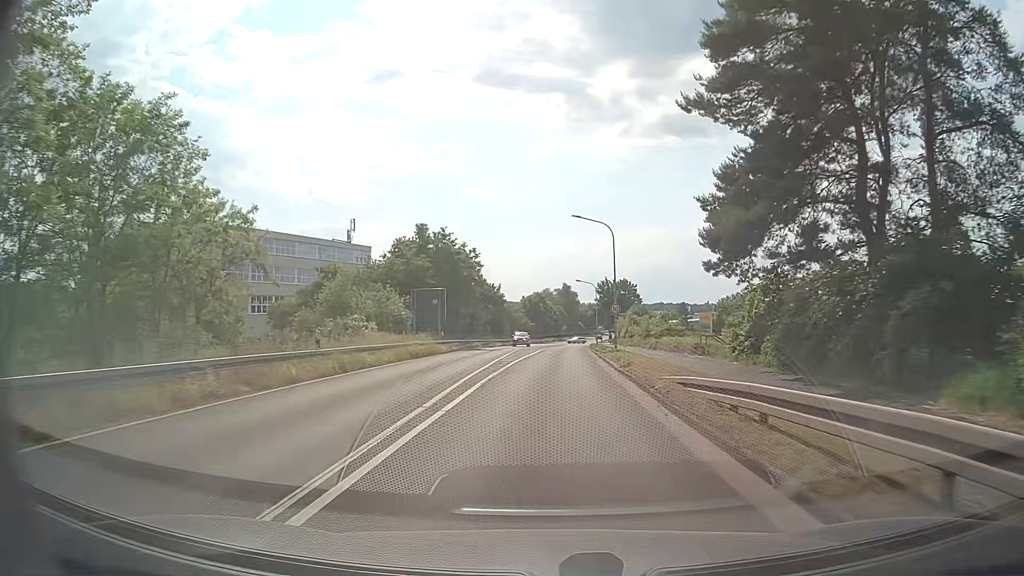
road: primary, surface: asphalt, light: Day
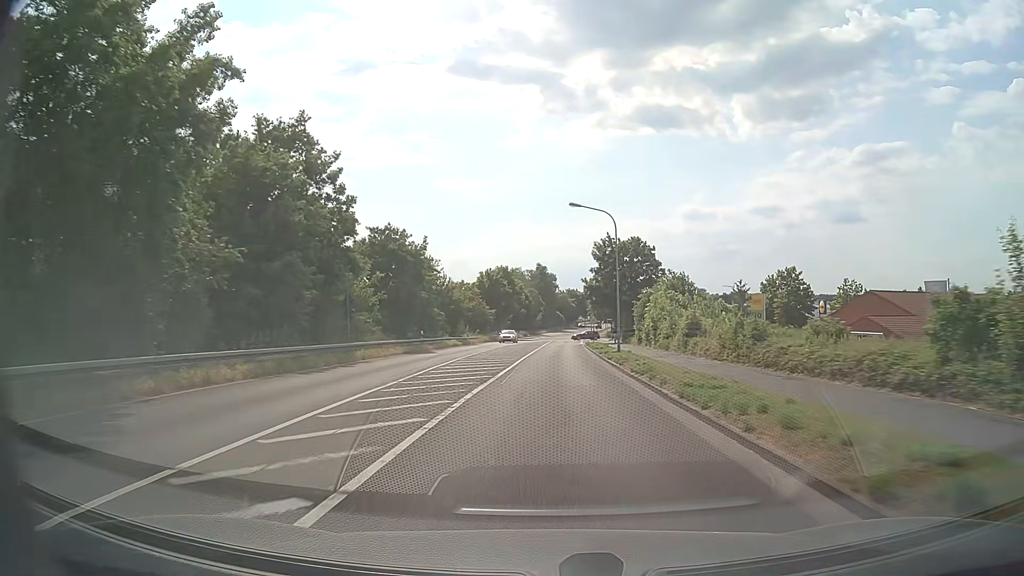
(+1.3, +45.4) m; +3°
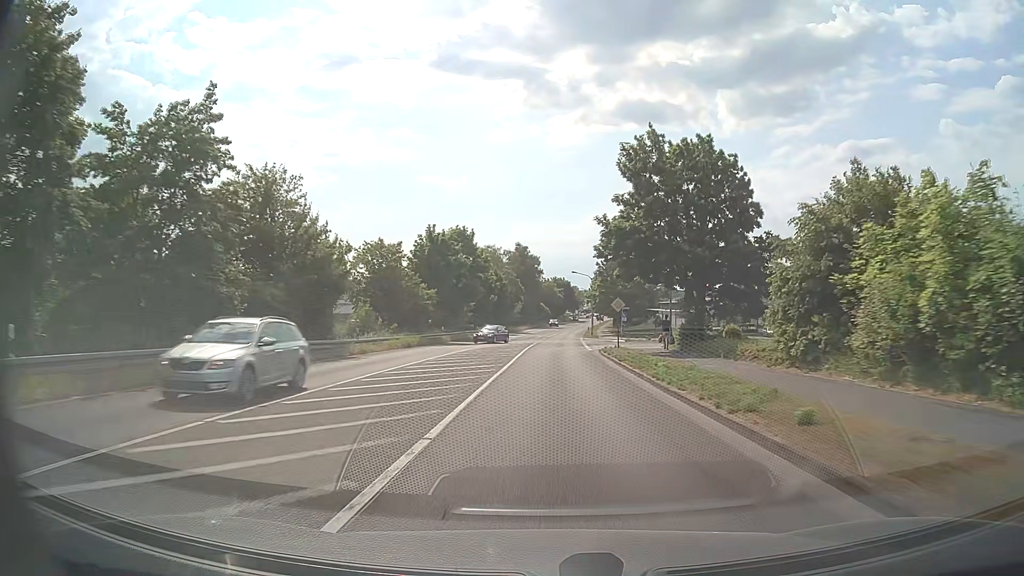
(+0.4, +36.9) m; +1°
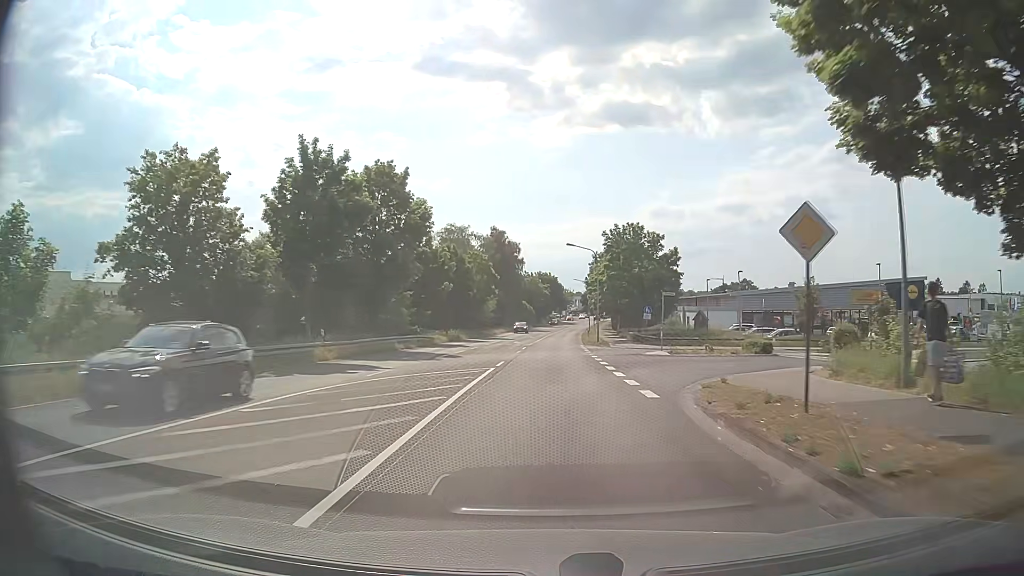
(+0.2, +28.3) m; +1°
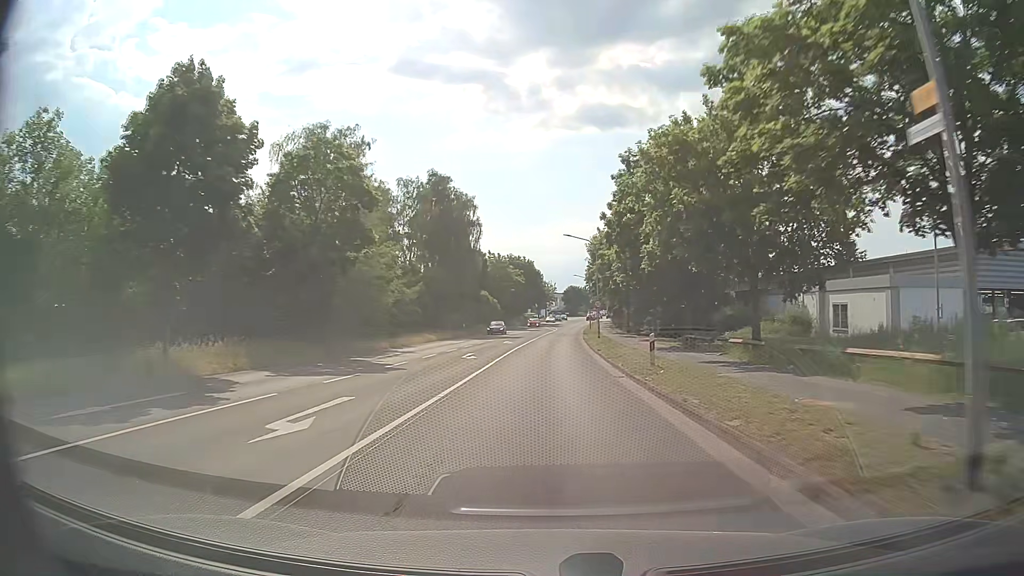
(+0.8, +48.1) m; +2°
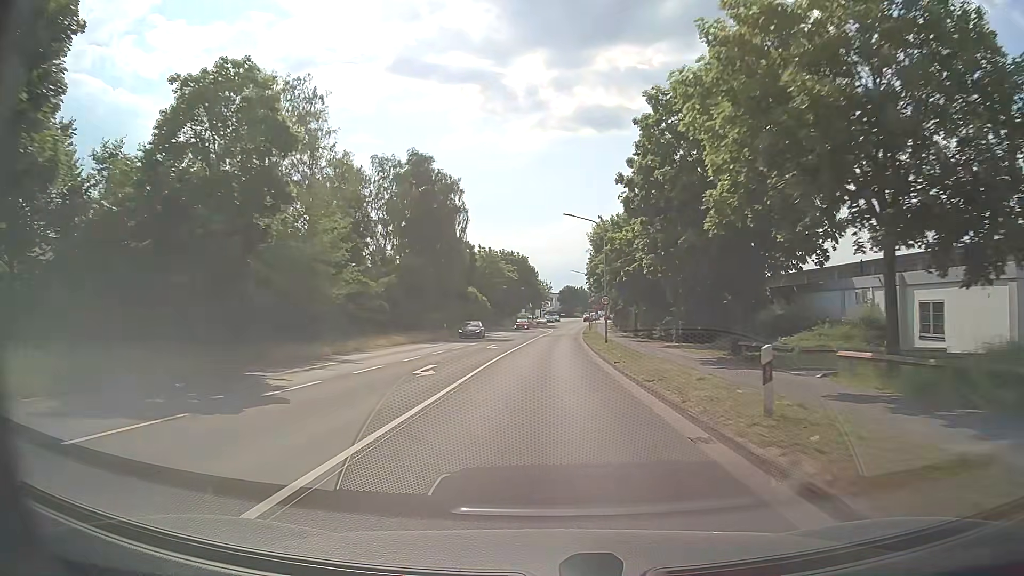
(0.0, +9.7) m; 0°
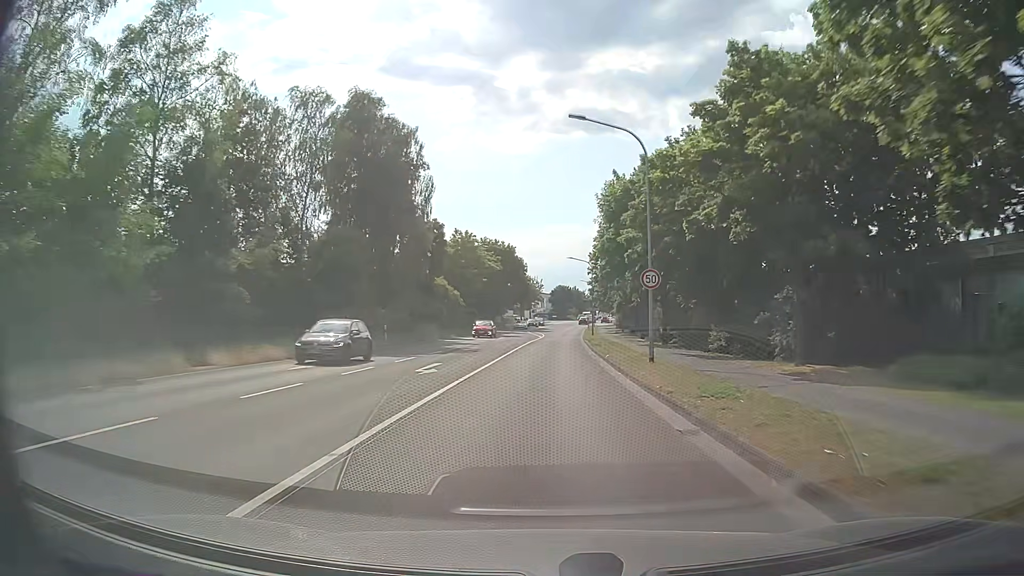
(+0.2, +19.4) m; +2°
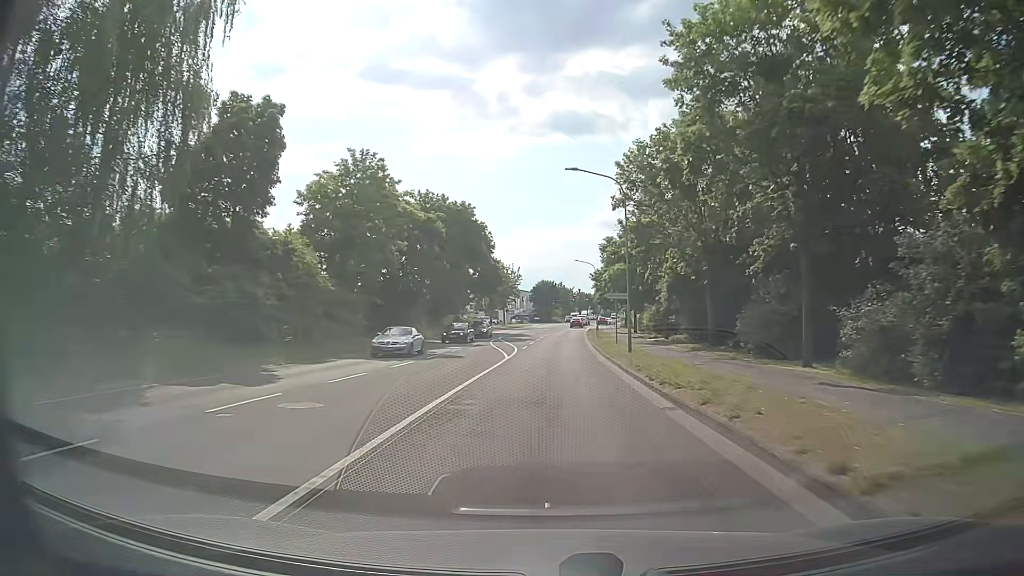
(+0.2, +38.1) m; +1°
(0, +10) (0, +20) (+1, +30) (+1, +40) (+1, +50) (+2, +60) (+3, +70) (+3, +80) (+4, +90) (+5, +100) m
